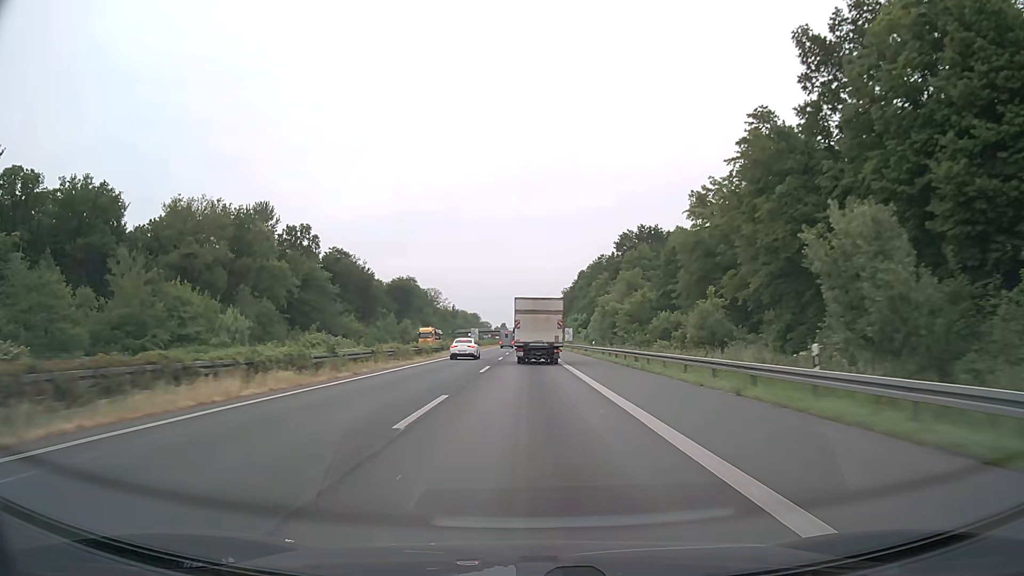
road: motorway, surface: asphalt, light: Day
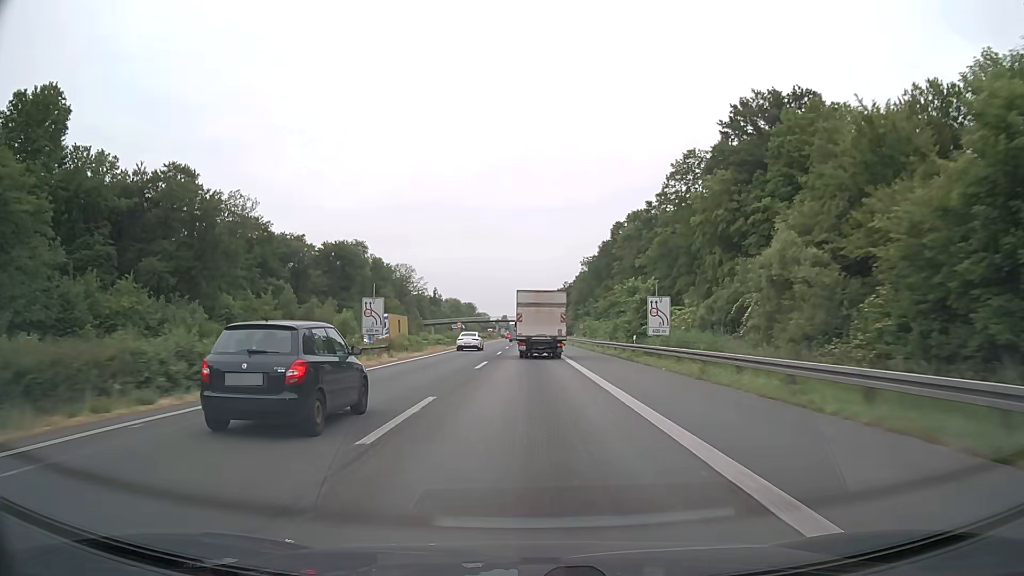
(-0.1, +74.3) m; 0°
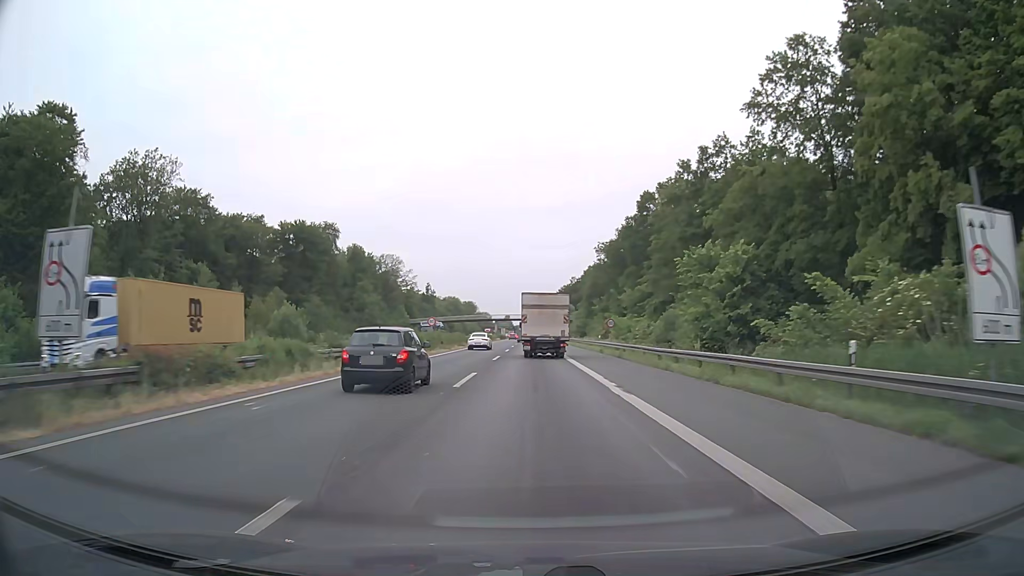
(-0.1, +26.5) m; 0°
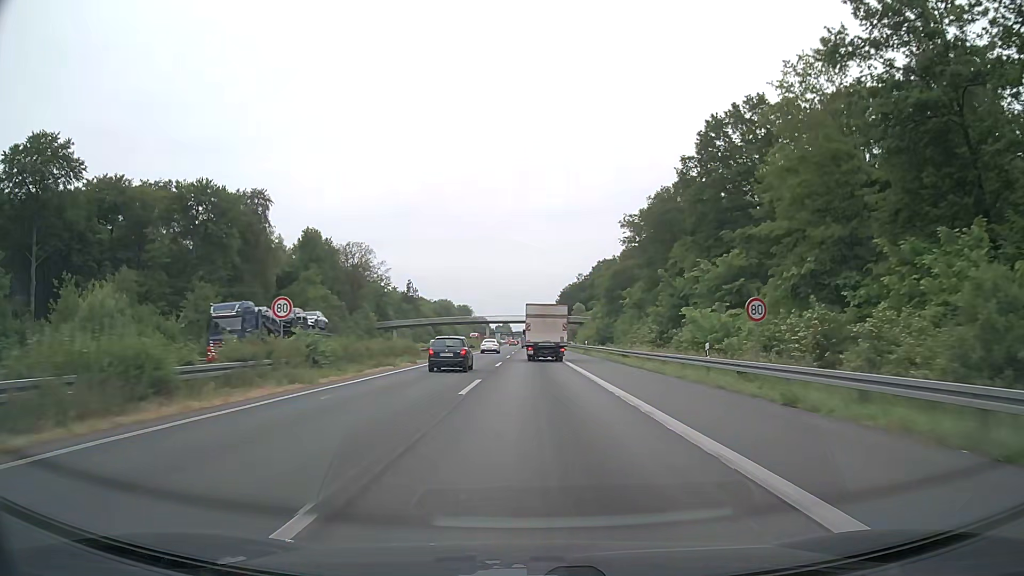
(-0.2, +36.2) m; 0°
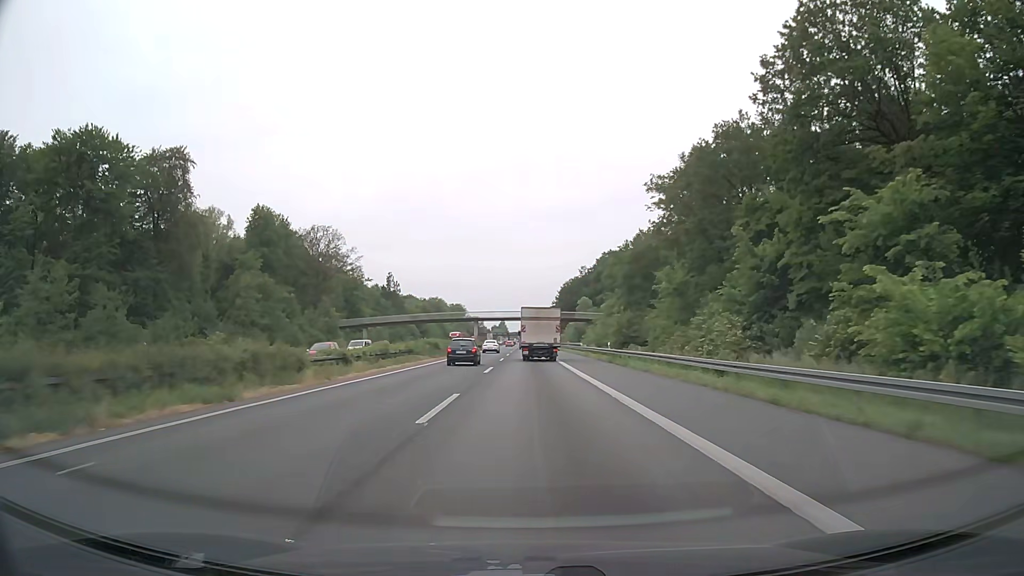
(0.0, +24.2) m; 0°
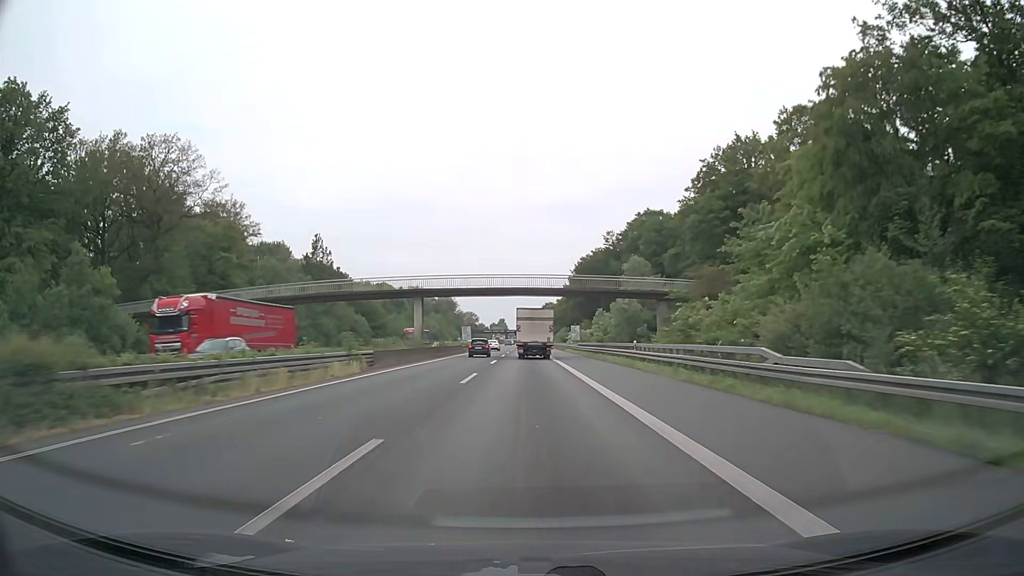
(-0.1, +62.3) m; 0°
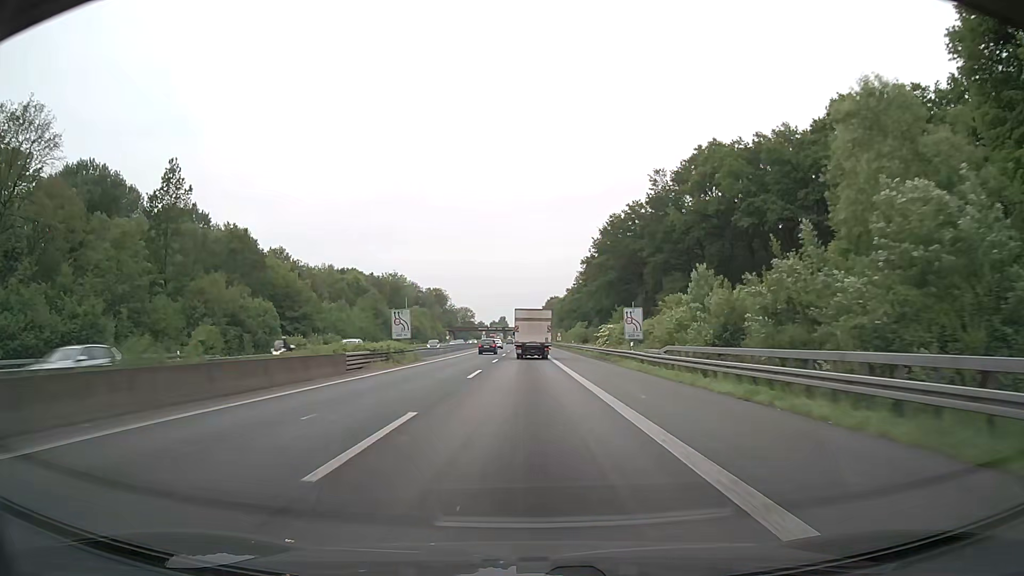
(-0.2, +50.5) m; -1°
(0, +10) (0, +20) (0, +30) (0, +40) (0, +50) (0, +60) (0, +70) (0, +80) (0, +90) (0, +100) m
